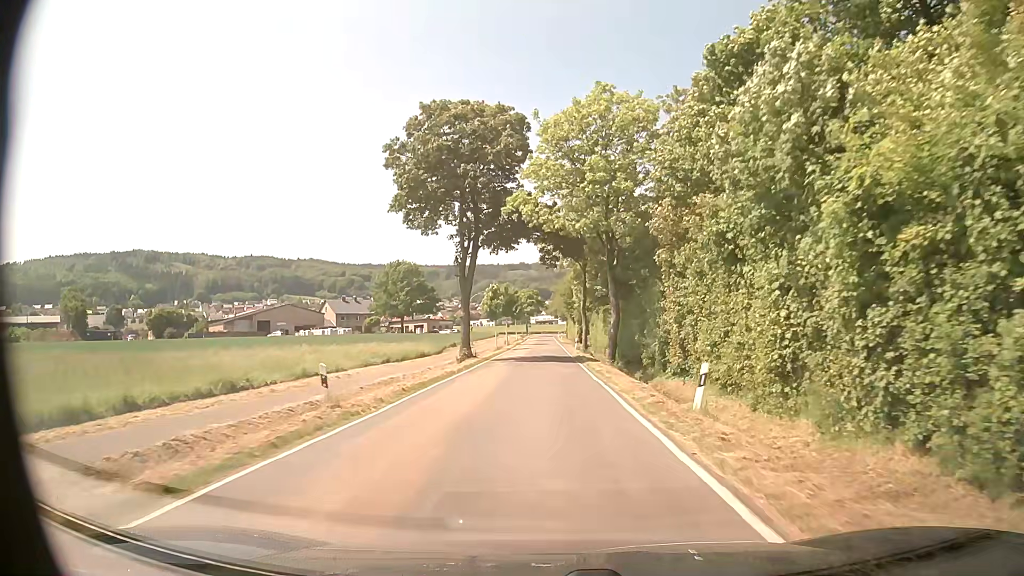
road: tertiary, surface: asphalt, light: Day
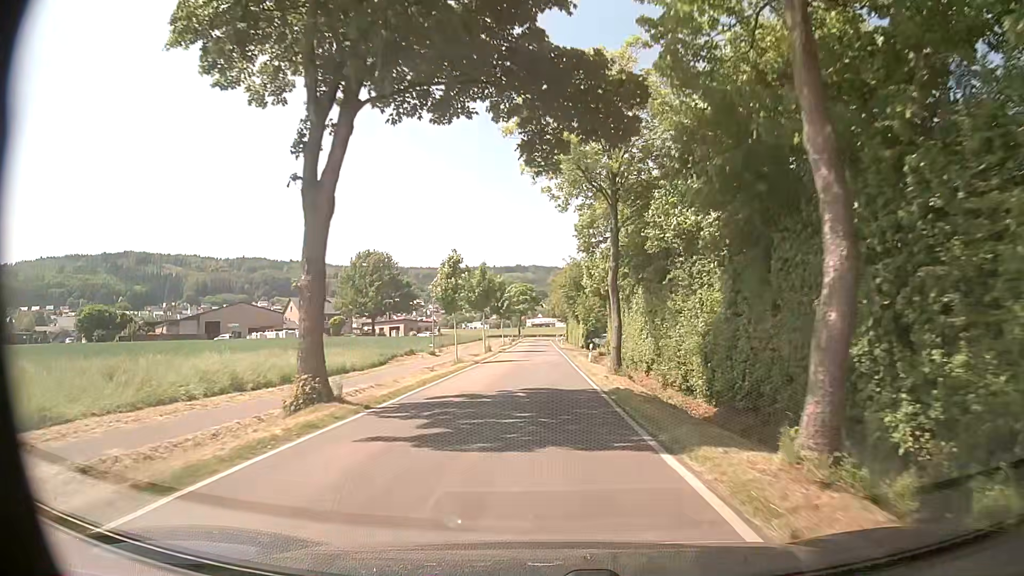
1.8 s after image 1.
(+0.3, +24.9) m; +1°
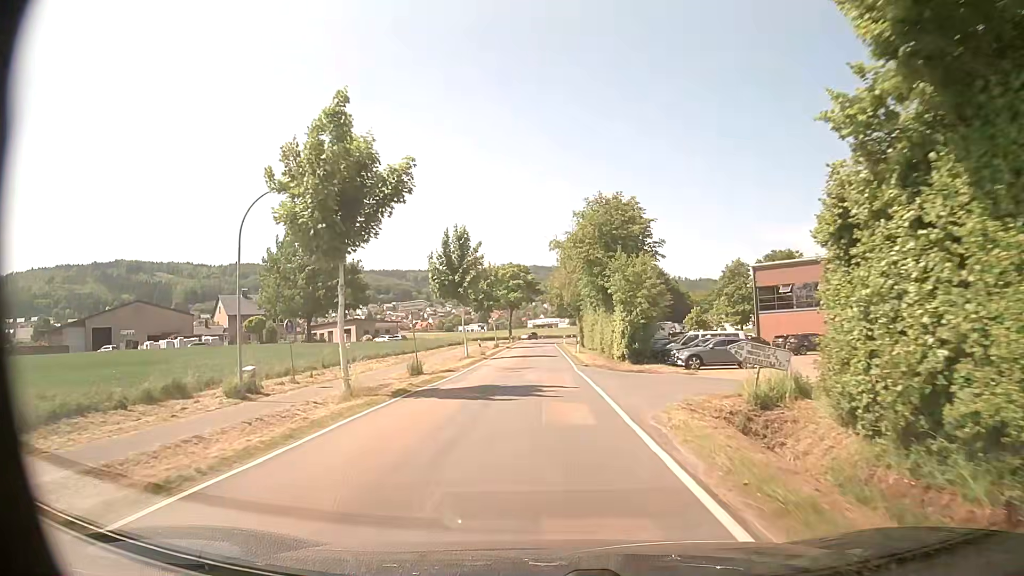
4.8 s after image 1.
(+0.1, +40.1) m; -1°
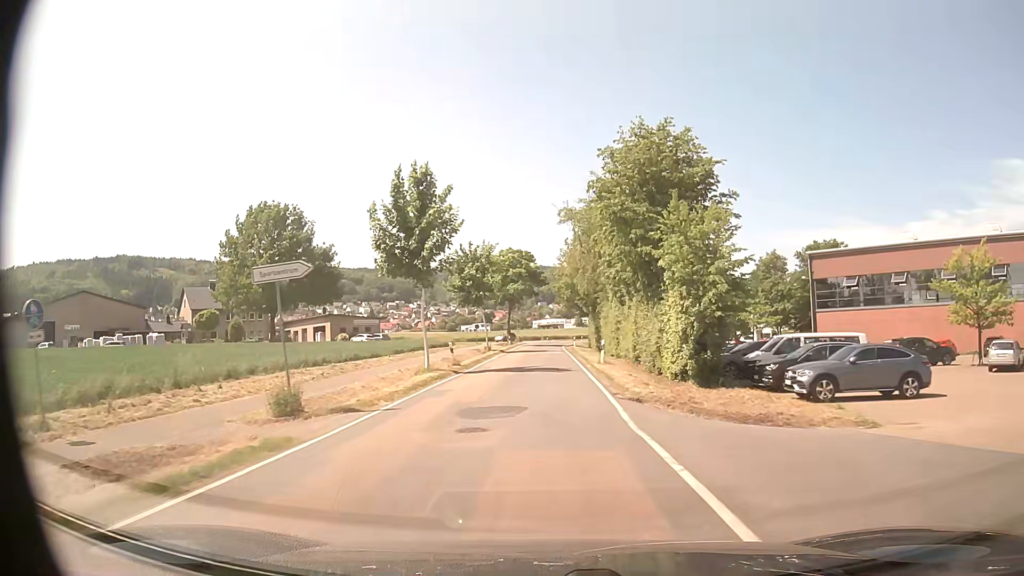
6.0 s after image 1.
(+0.2, +16.2) m; +1°
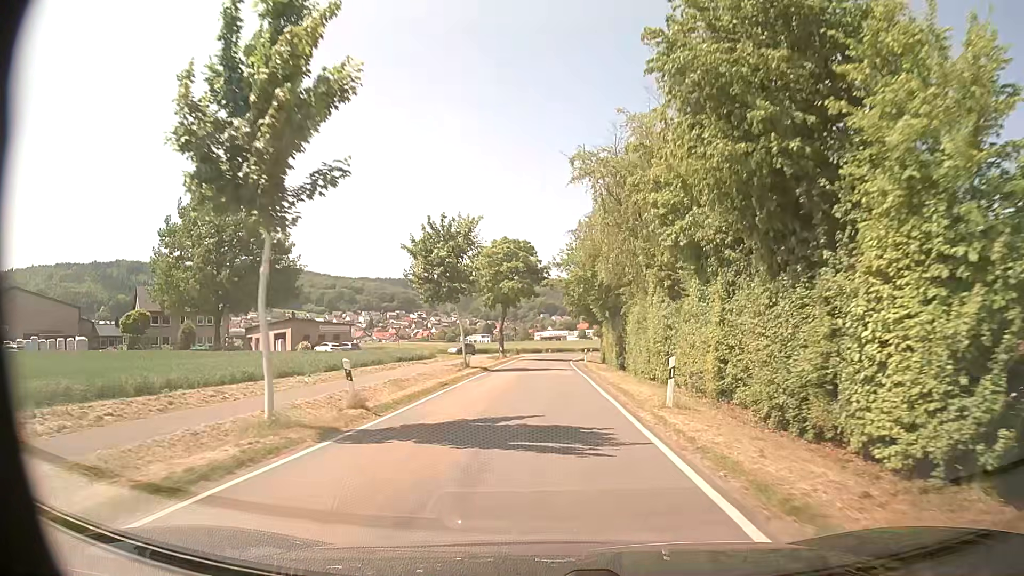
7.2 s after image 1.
(-0.1, +16.3) m; 0°
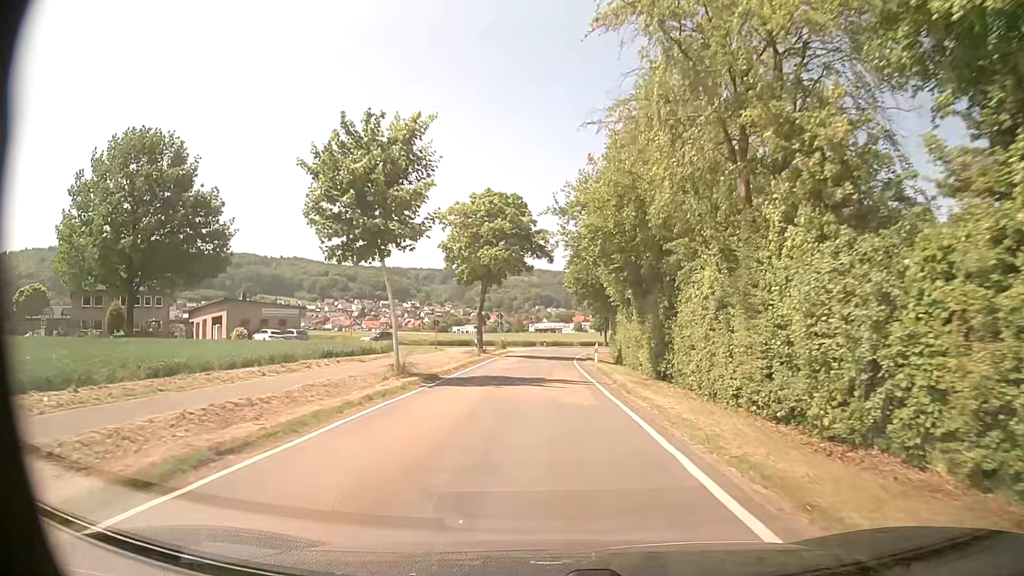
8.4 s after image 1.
(0.0, +16.3) m; 0°
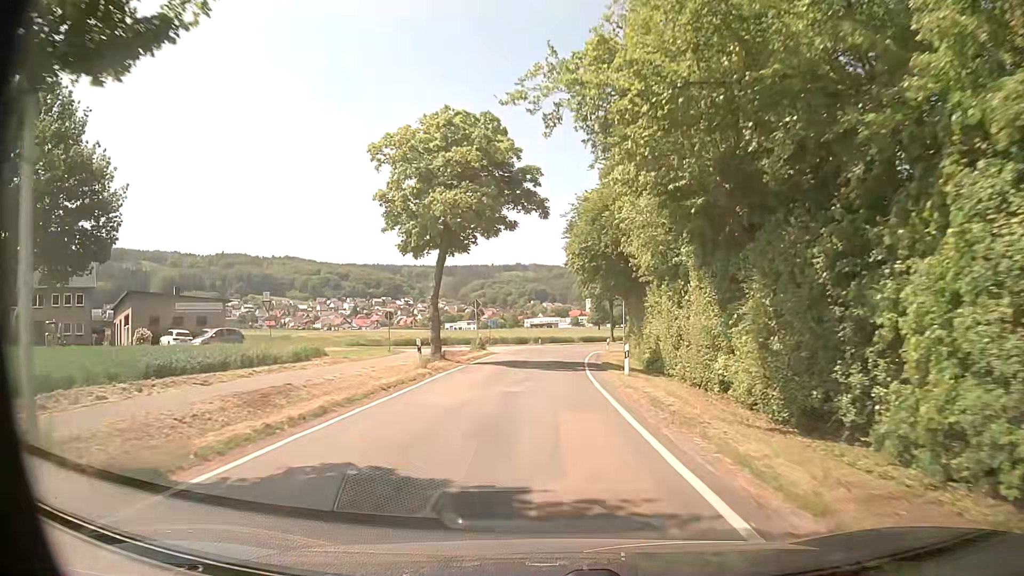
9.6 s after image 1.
(+0.1, +16.2) m; +1°
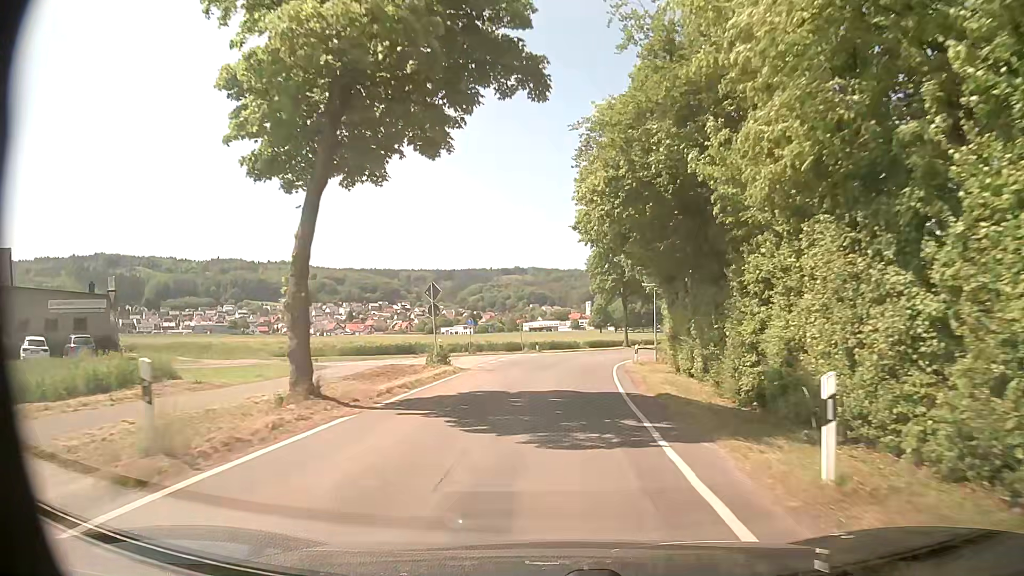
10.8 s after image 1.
(-0.2, +15.9) m; -1°
